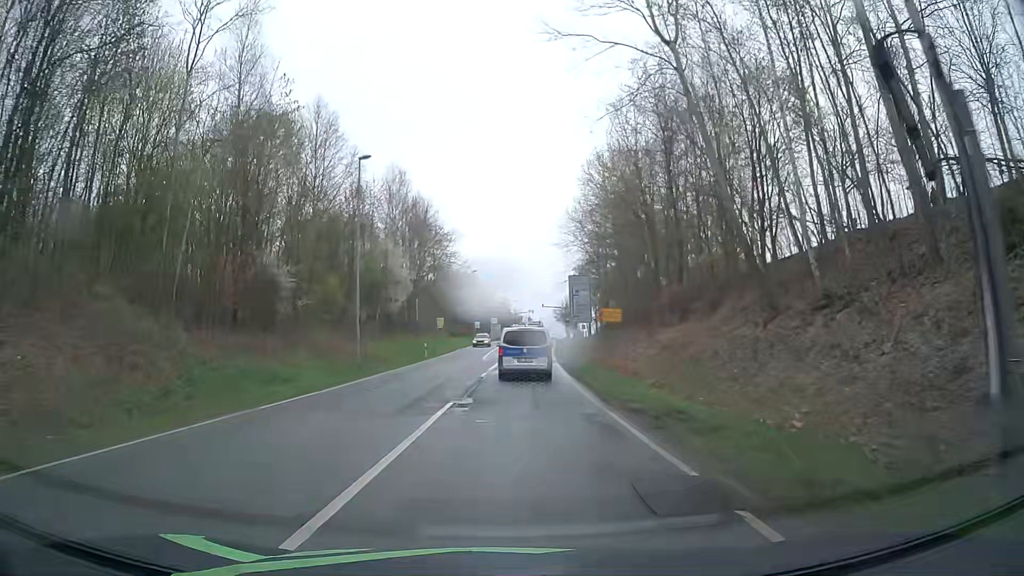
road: secondary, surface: asphalt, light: Day
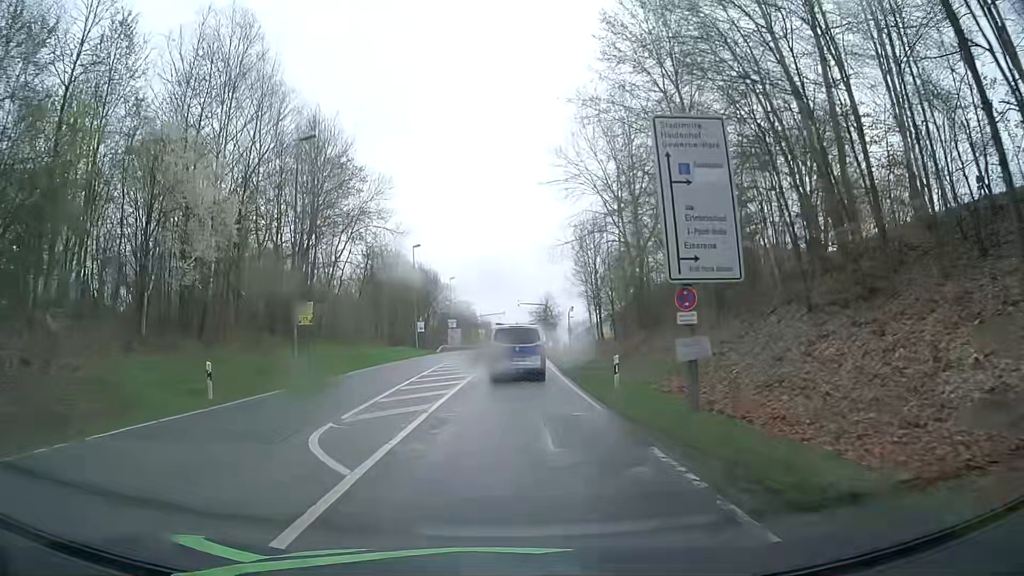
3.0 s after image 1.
(+0.9, +34.0) m; +3°
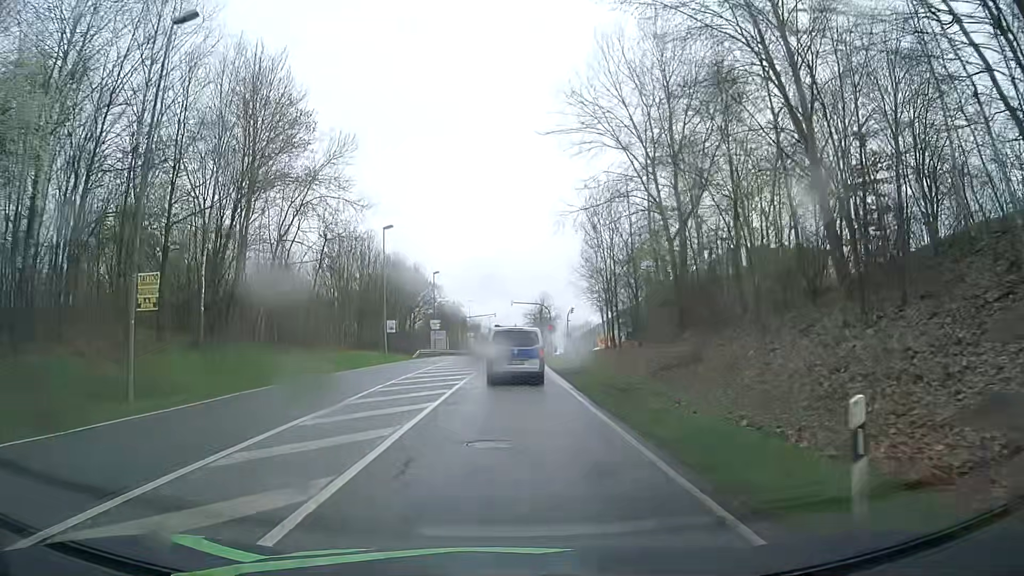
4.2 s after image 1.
(0.0, +12.3) m; +1°
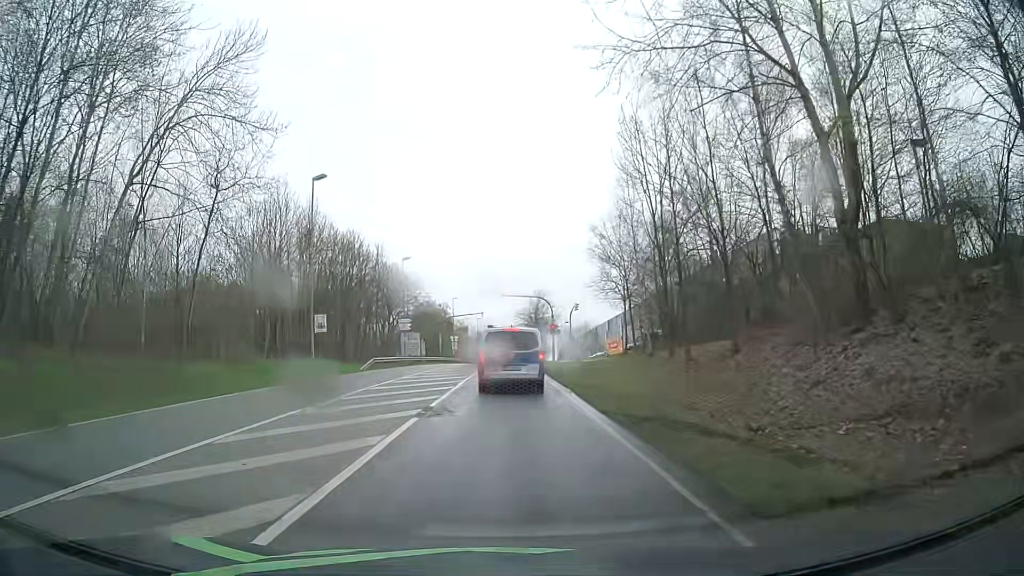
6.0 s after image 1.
(0.0, +17.5) m; 0°
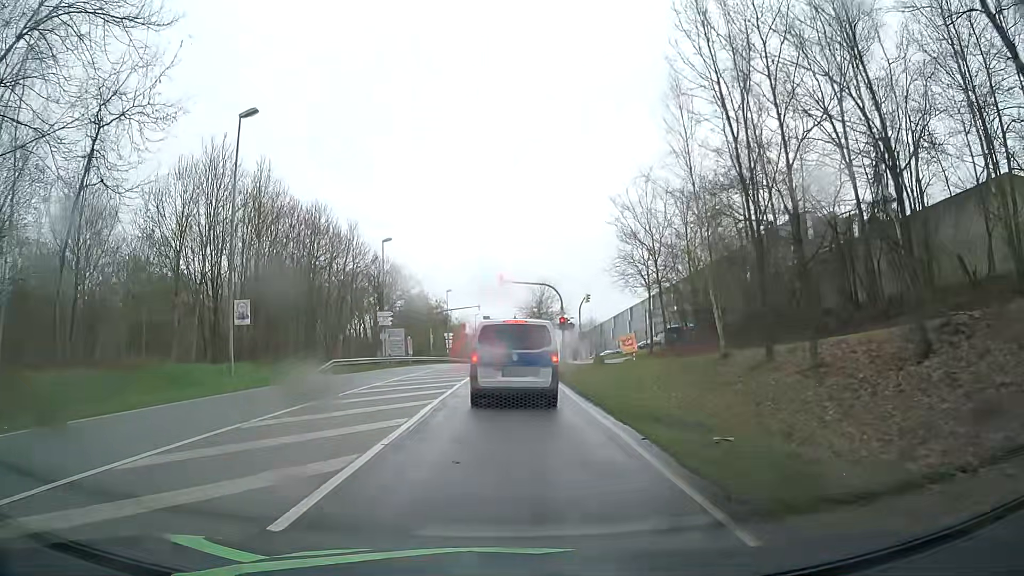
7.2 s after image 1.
(+0.1, +10.3) m; +1°
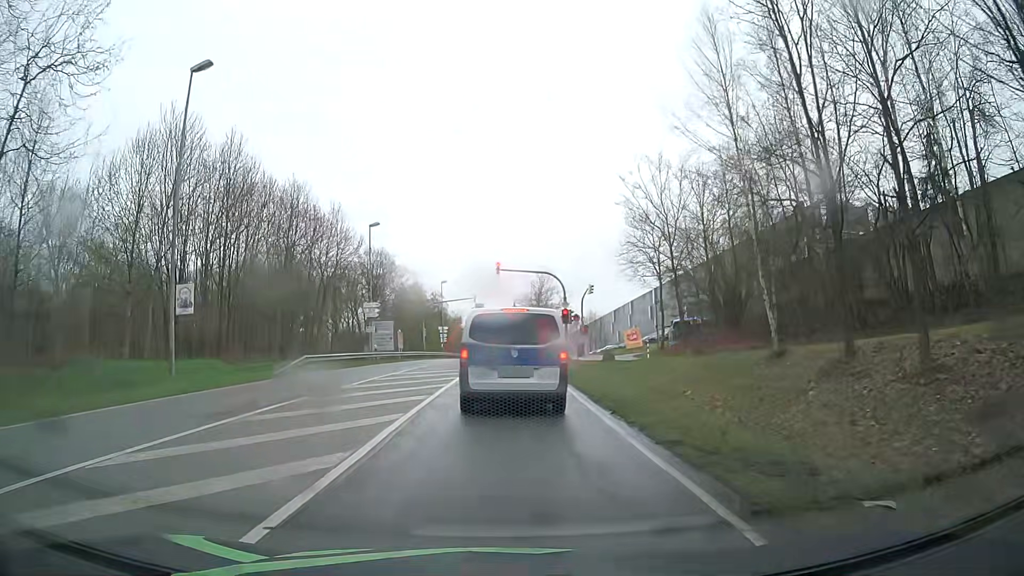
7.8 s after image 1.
(0.0, +4.3) m; 0°
